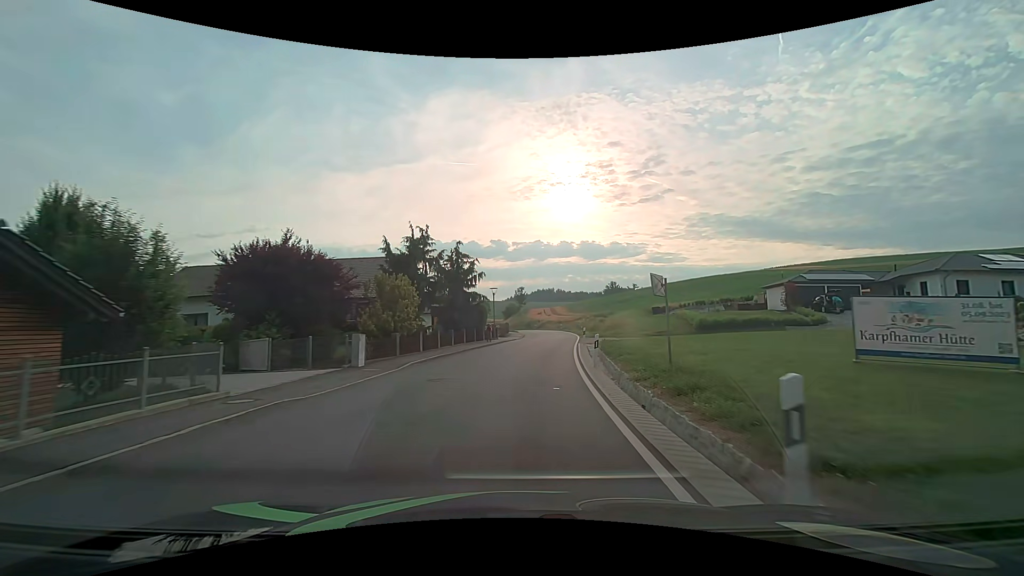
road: secondary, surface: asphalt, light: Day
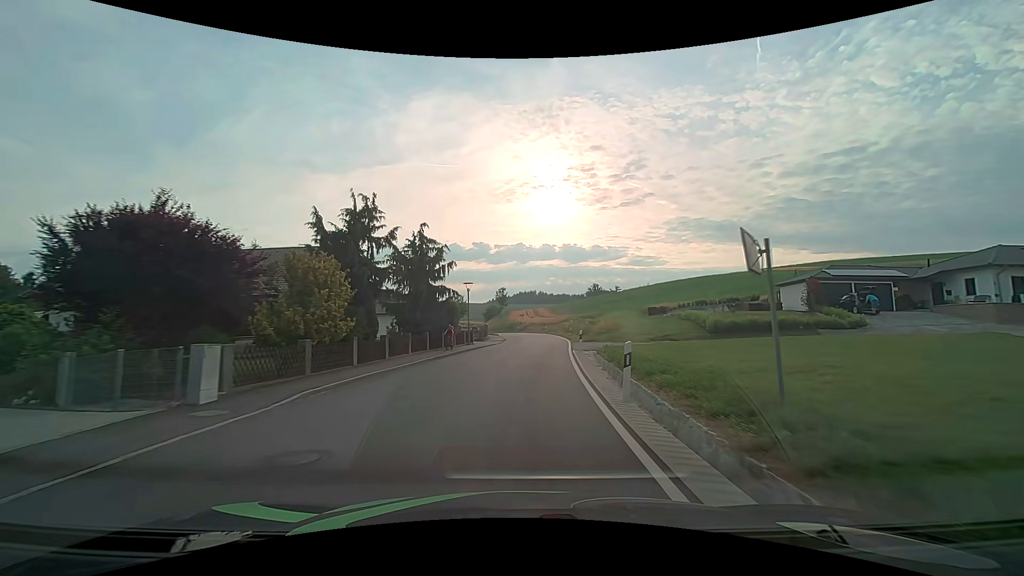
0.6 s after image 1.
(+0.2, +7.3) m; +3°
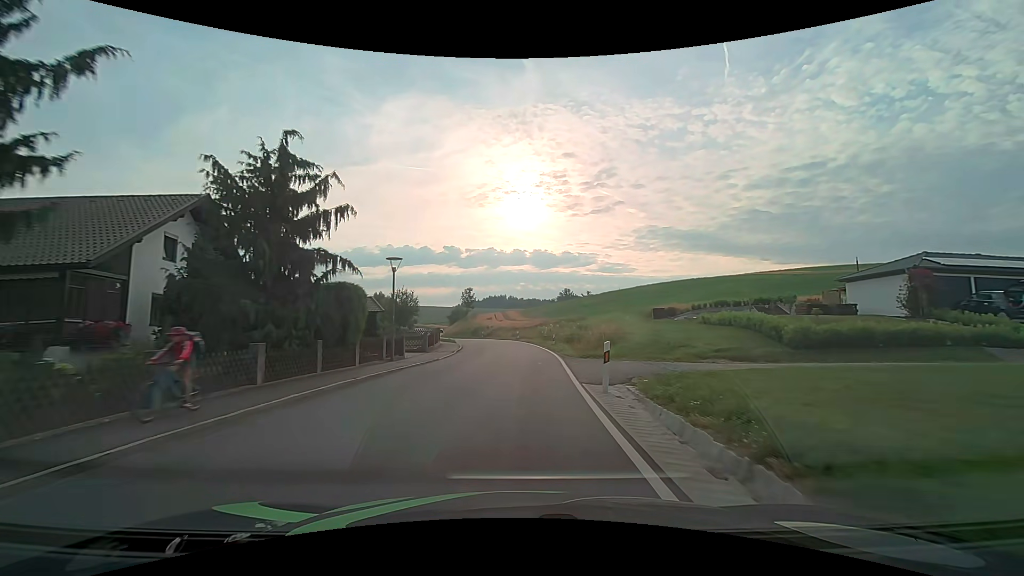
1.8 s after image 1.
(+0.4, +14.6) m; +3°
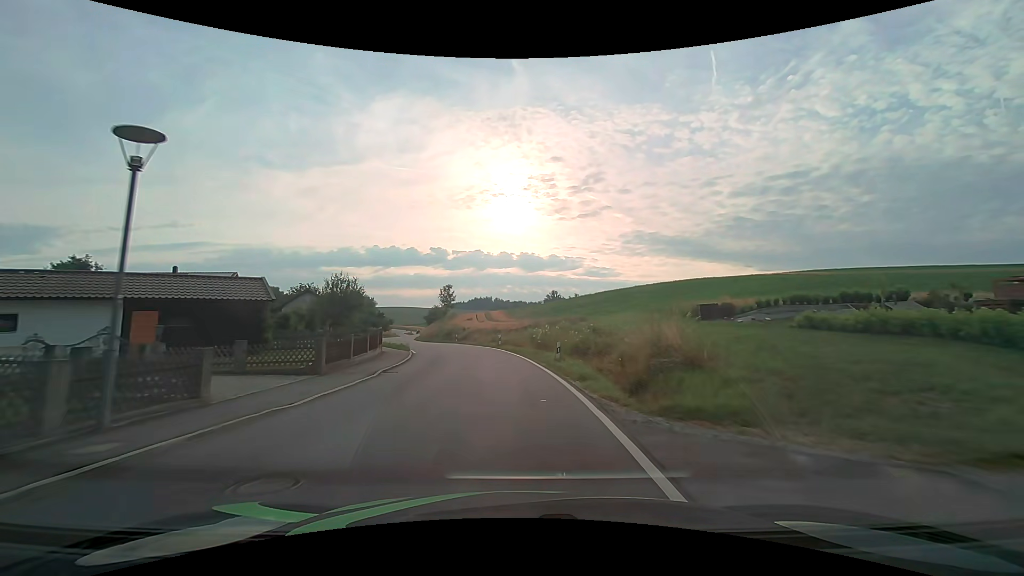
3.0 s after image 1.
(+0.3, +14.6) m; +2°
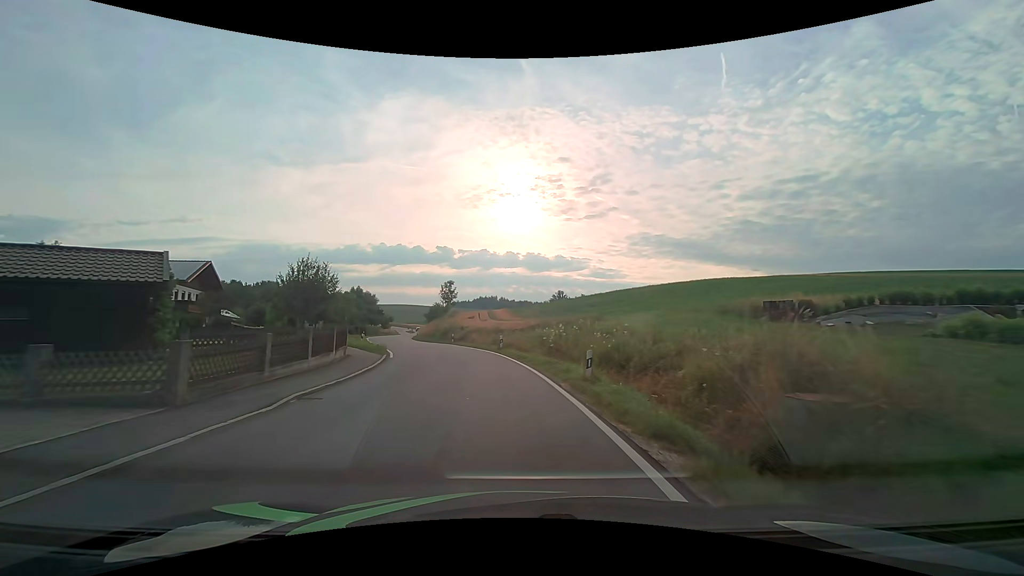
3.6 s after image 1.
(0.0, +7.3) m; -1°
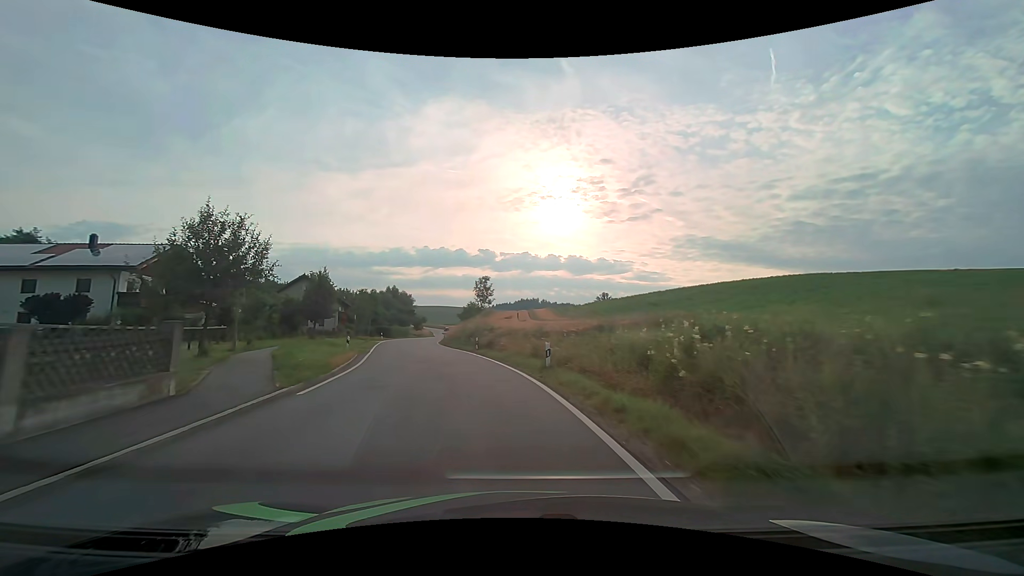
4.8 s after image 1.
(-0.4, +14.6) m; -4°
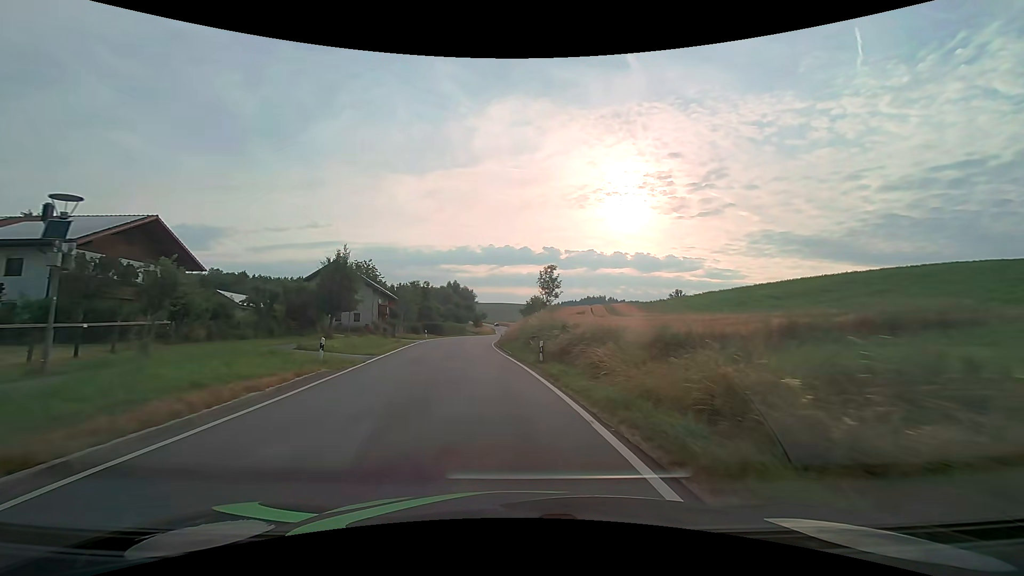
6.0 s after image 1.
(-1.0, +14.6) m; -8°
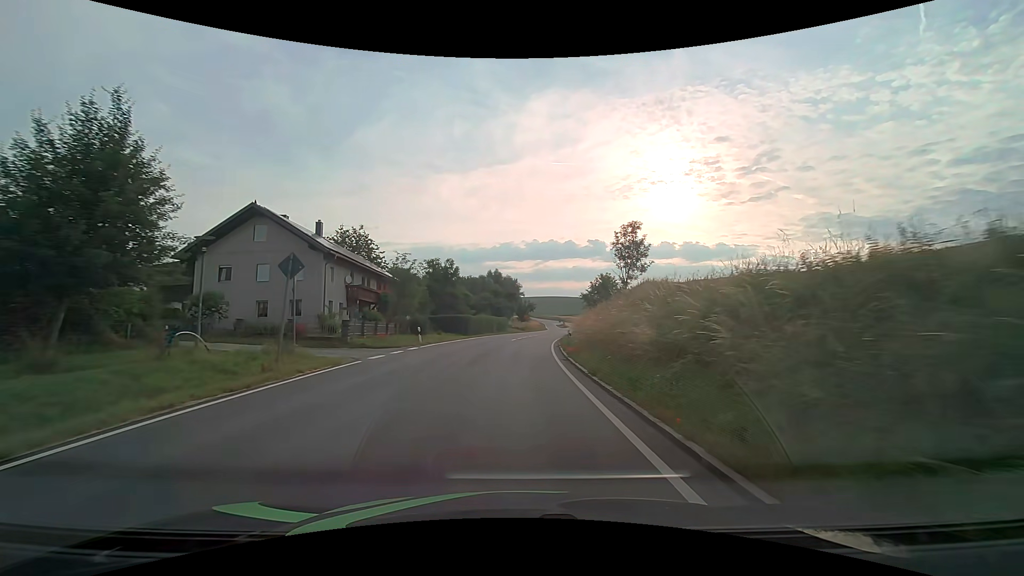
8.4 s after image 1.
(-2.0, +29.8) m; -5°
(0, +10) (0, +20) (0, +30) (+1, +40) (+2, +50) (+4, +60) (+5, +70) (+7, +80) (+8, +89) (+10, +99) m
